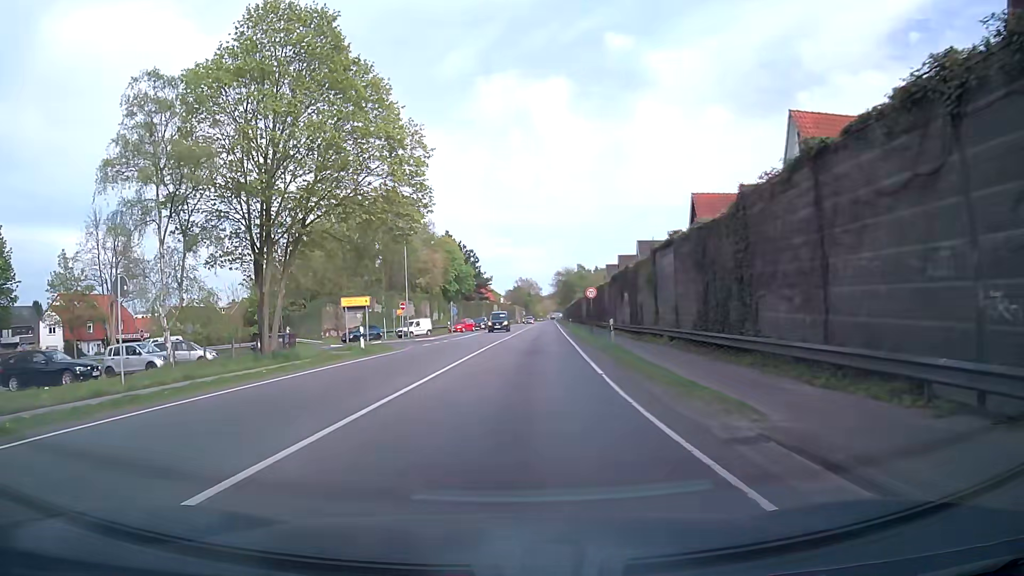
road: primary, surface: asphalt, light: Day
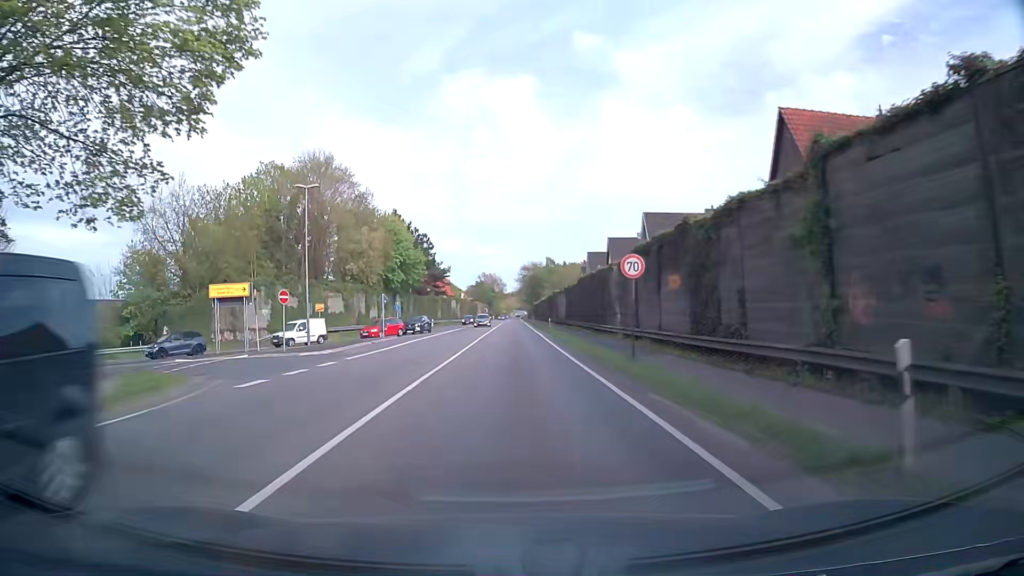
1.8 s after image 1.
(+0.4, +20.8) m; +3°
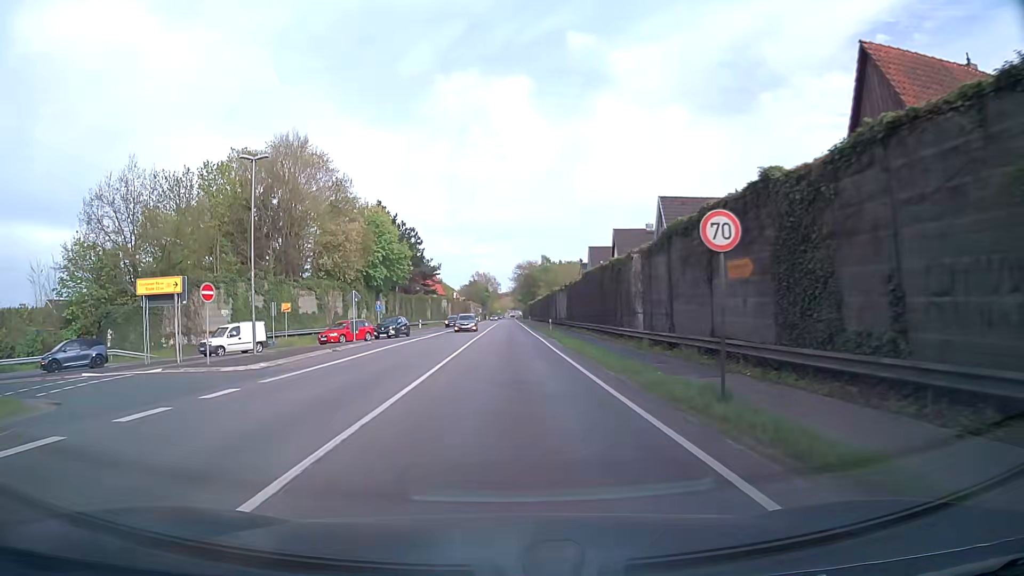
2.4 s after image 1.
(0.0, +7.7) m; 0°
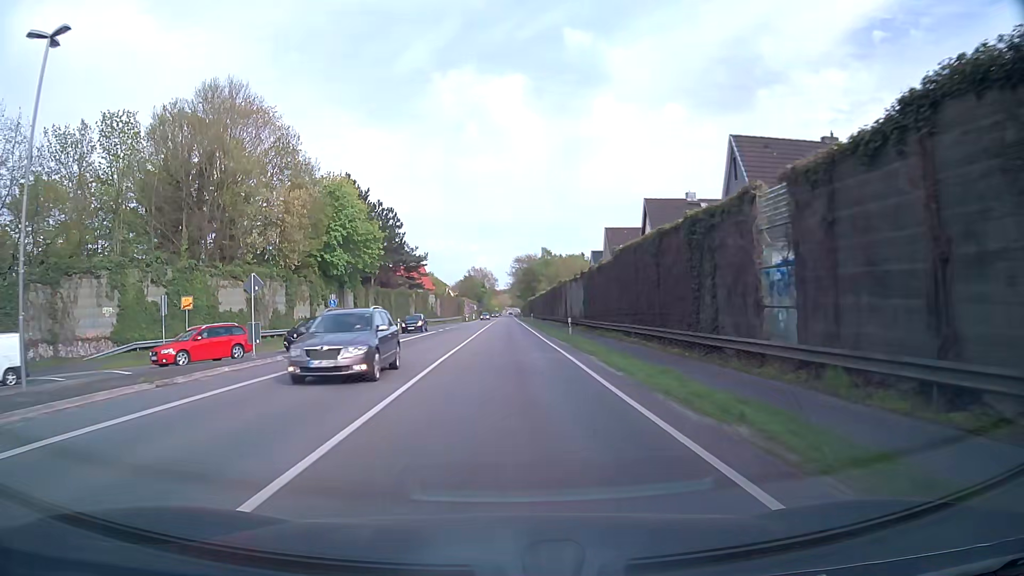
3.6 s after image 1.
(0.0, +16.3) m; 0°
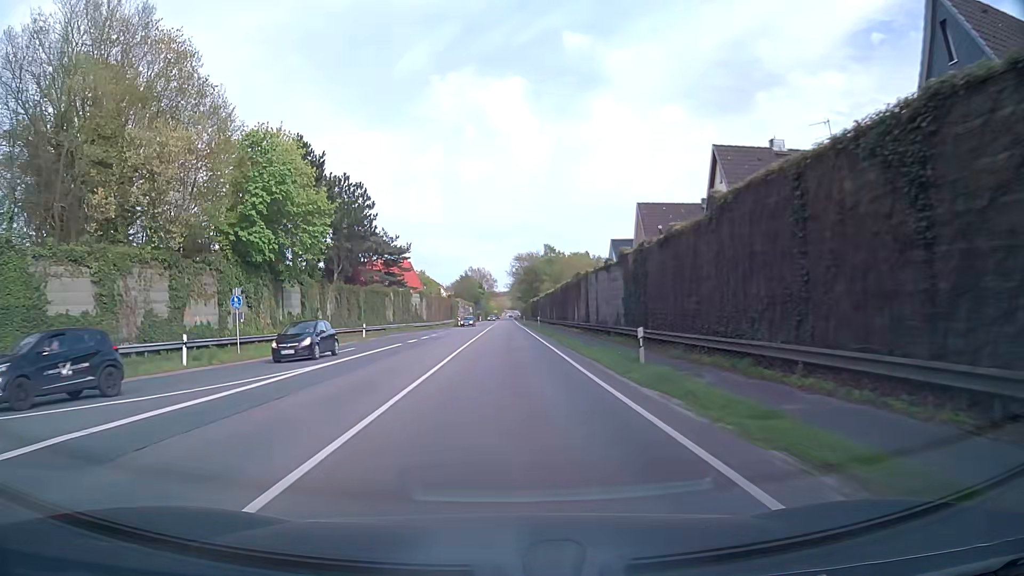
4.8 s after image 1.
(0.0, +17.7) m; 0°
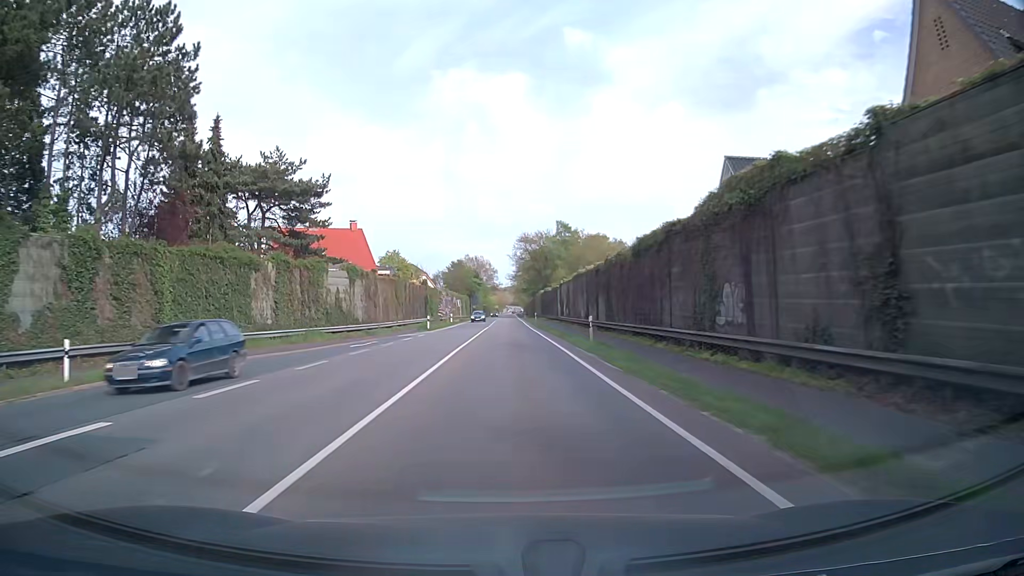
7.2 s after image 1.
(0.0, +39.3) m; 0°
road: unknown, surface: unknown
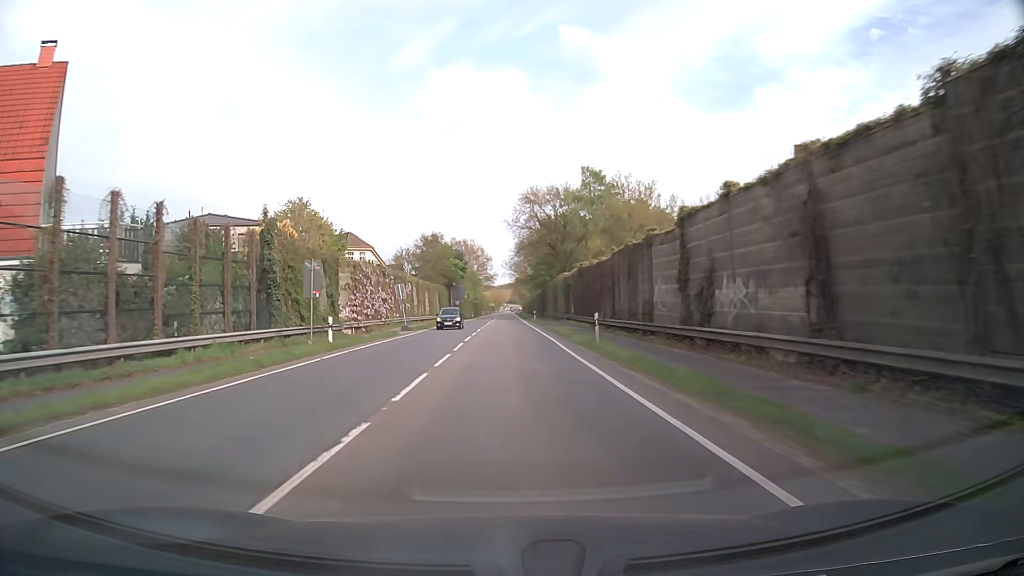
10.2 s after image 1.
(0.0, +52.6) m; 0°
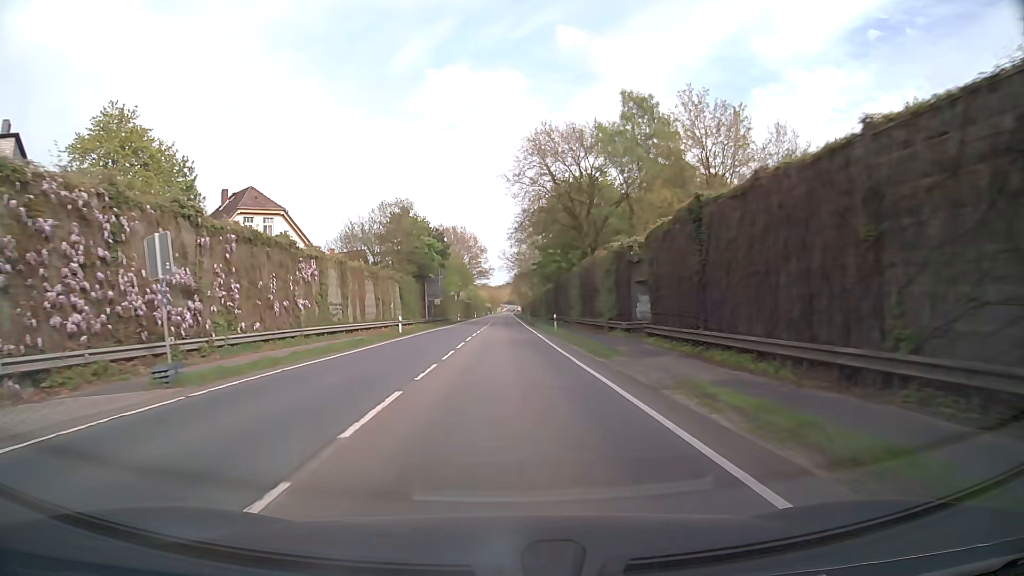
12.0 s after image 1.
(+0.1, +32.7) m; 0°
(0, +10) (0, +20) (0, +30) (0, +40) (0, +50) (0, +60) (0, +70) (0, +80) (0, +90) (0, +100) m
